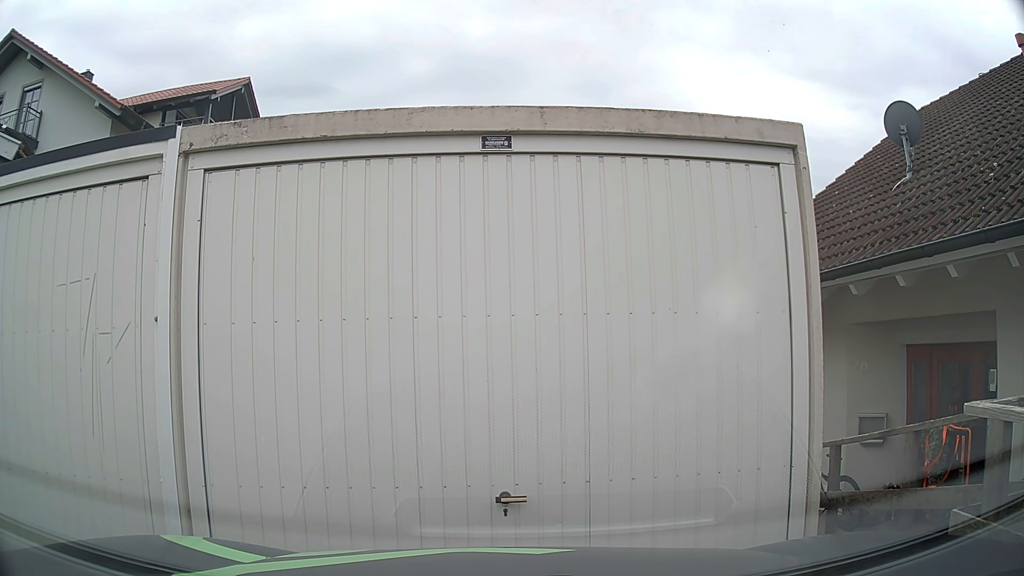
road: residential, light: Day
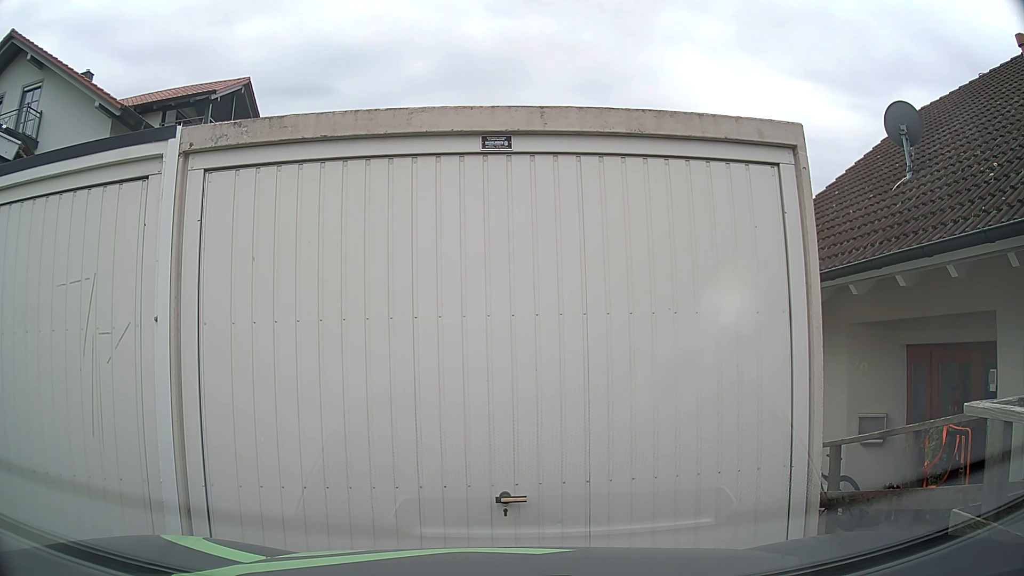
(0.0, 0.0) m; 0°
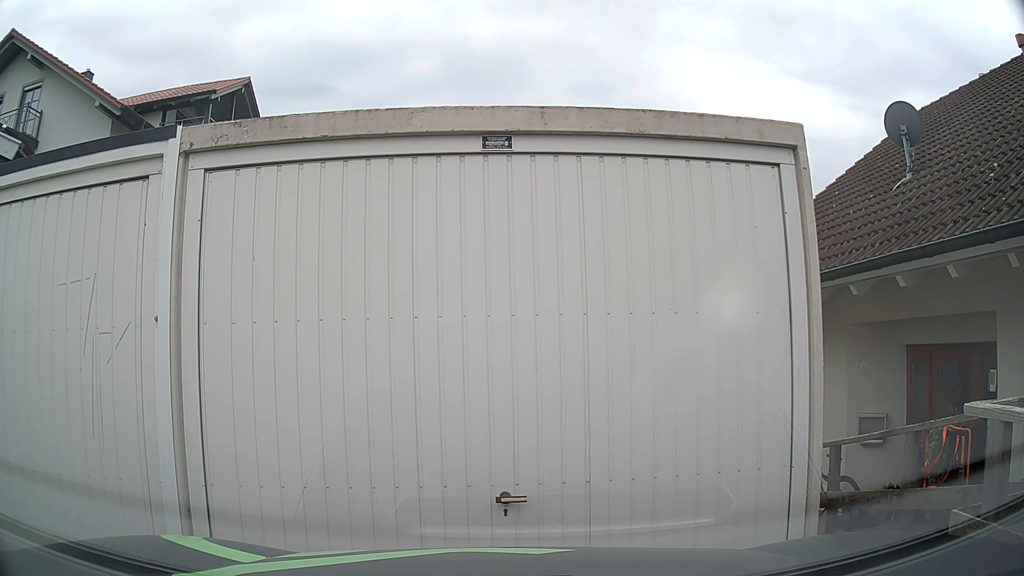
(0.0, 0.0) m; 0°
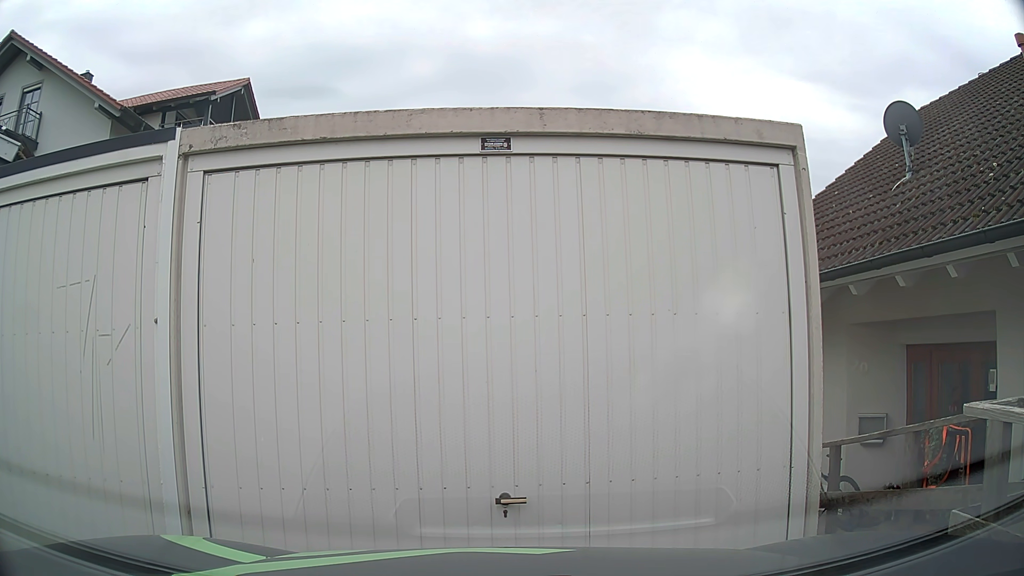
(0.0, 0.0) m; 0°
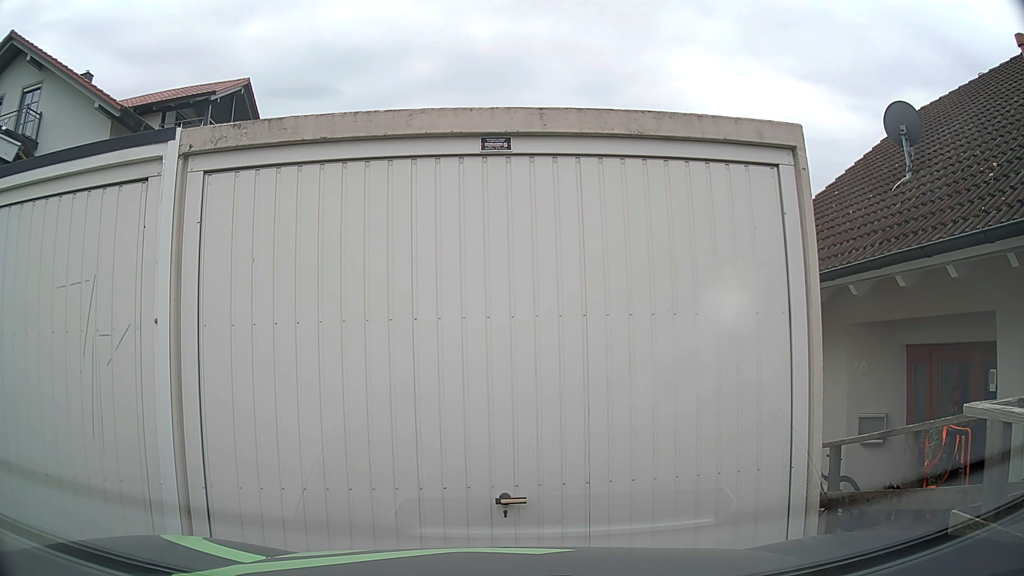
(0.0, 0.0) m; 0°
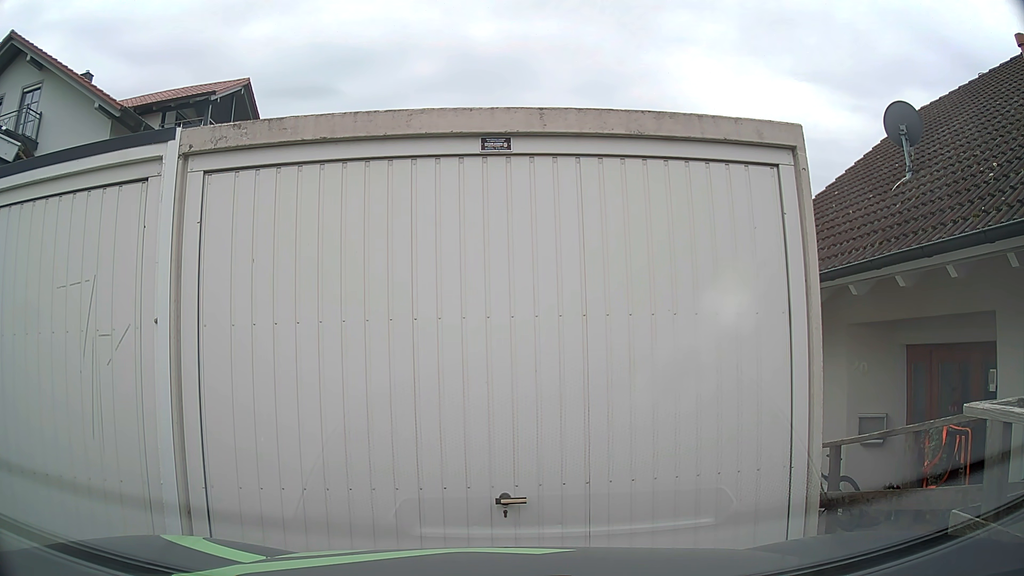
(0.0, 0.0) m; 0°
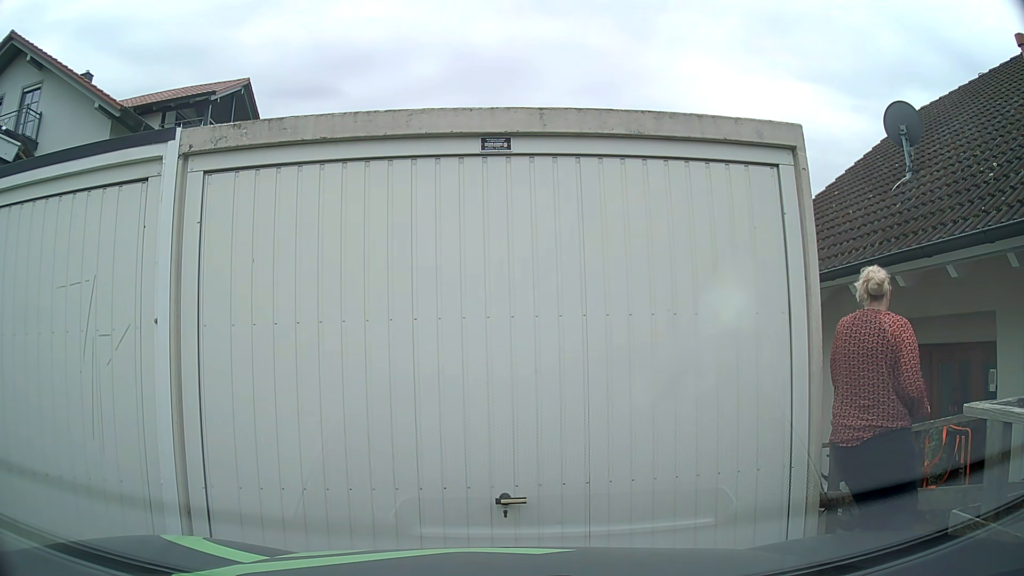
(0.0, 0.0) m; 0°
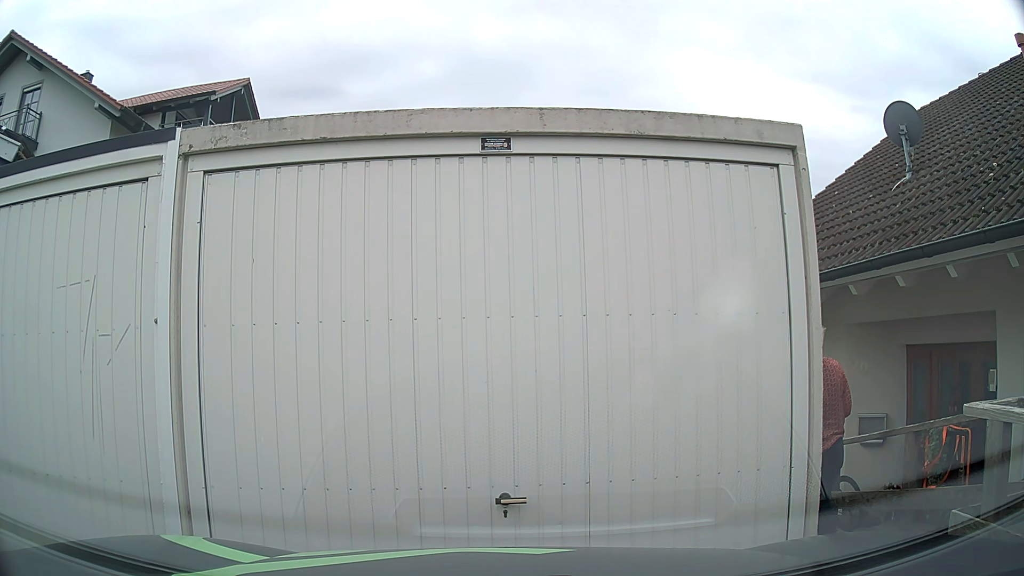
(0.0, 0.0) m; 0°
